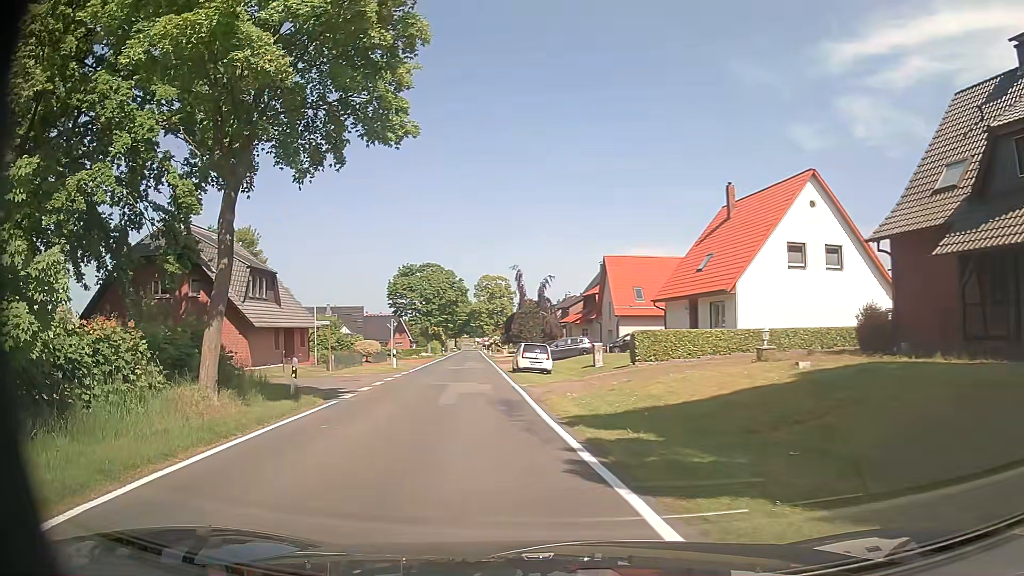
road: tertiary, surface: asphalt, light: Day
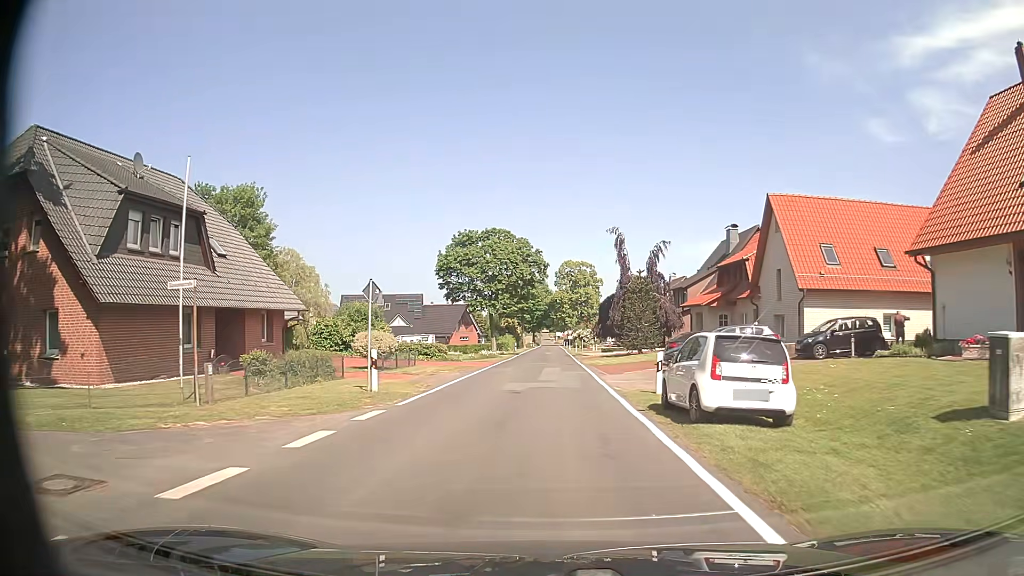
(-2.1, +22.1) m; -6°
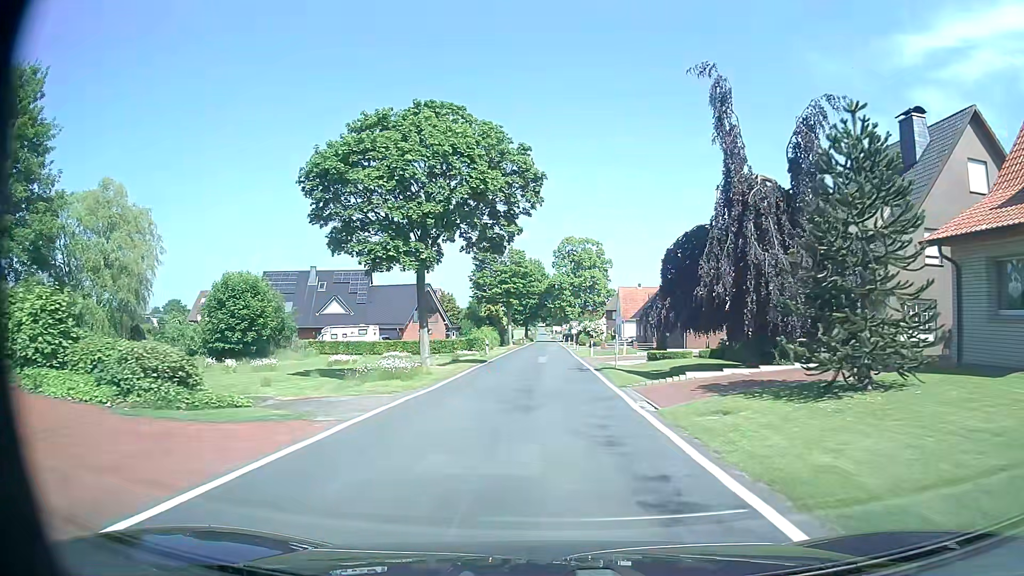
(+0.1, +31.9) m; 0°
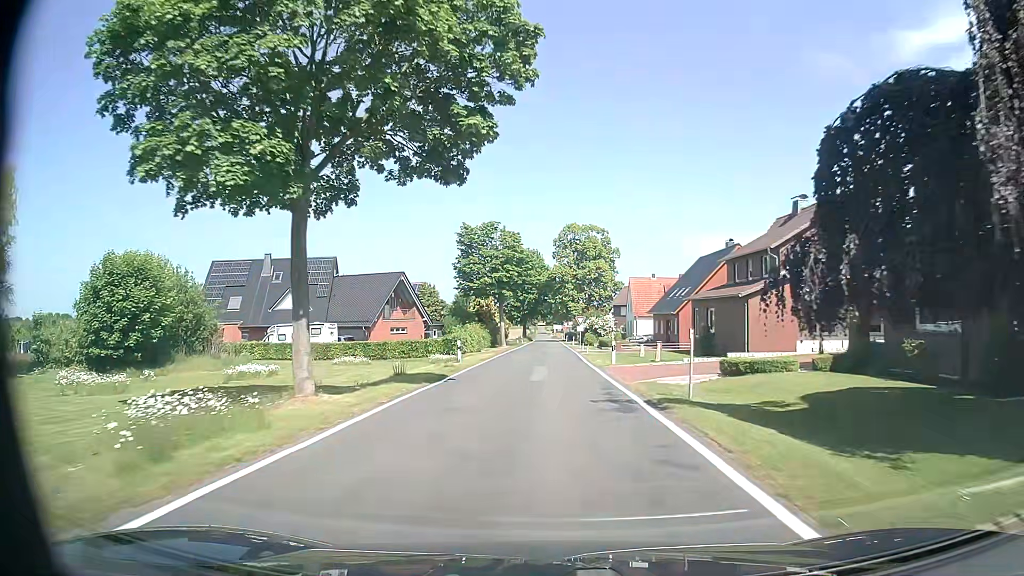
(0.0, +14.1) m; 0°
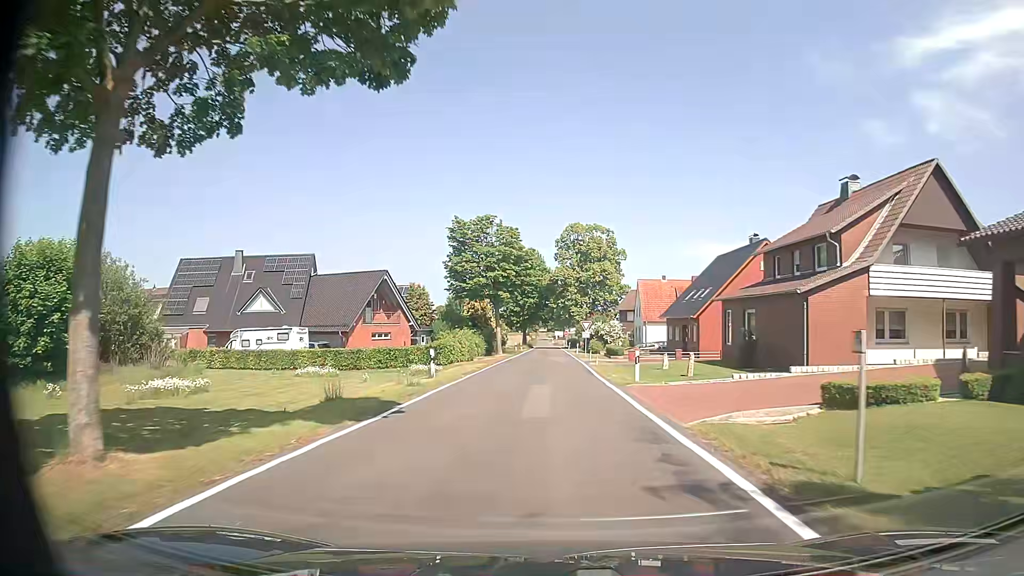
(0.0, +7.3) m; 0°
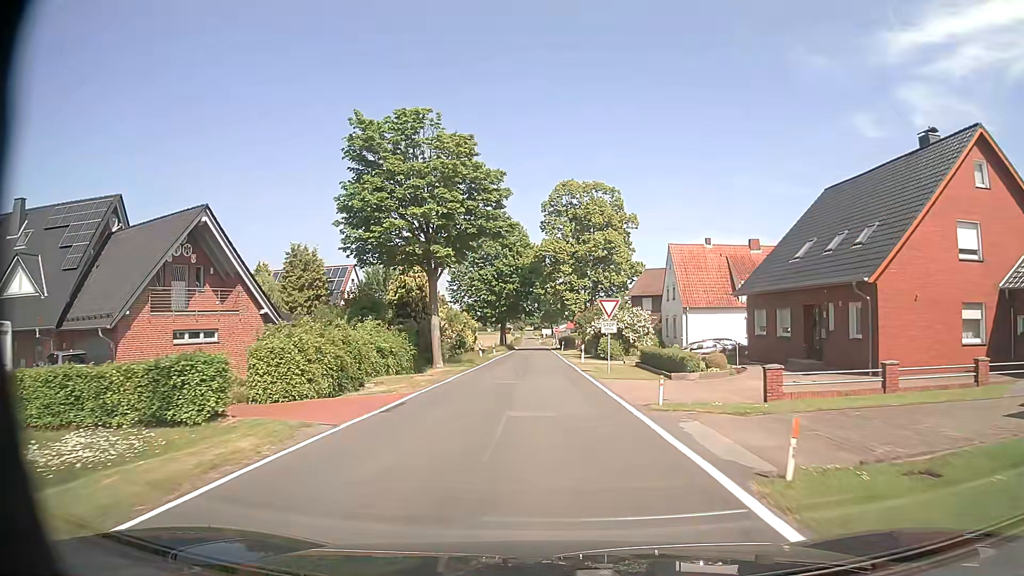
(+0.3, +29.5) m; +1°
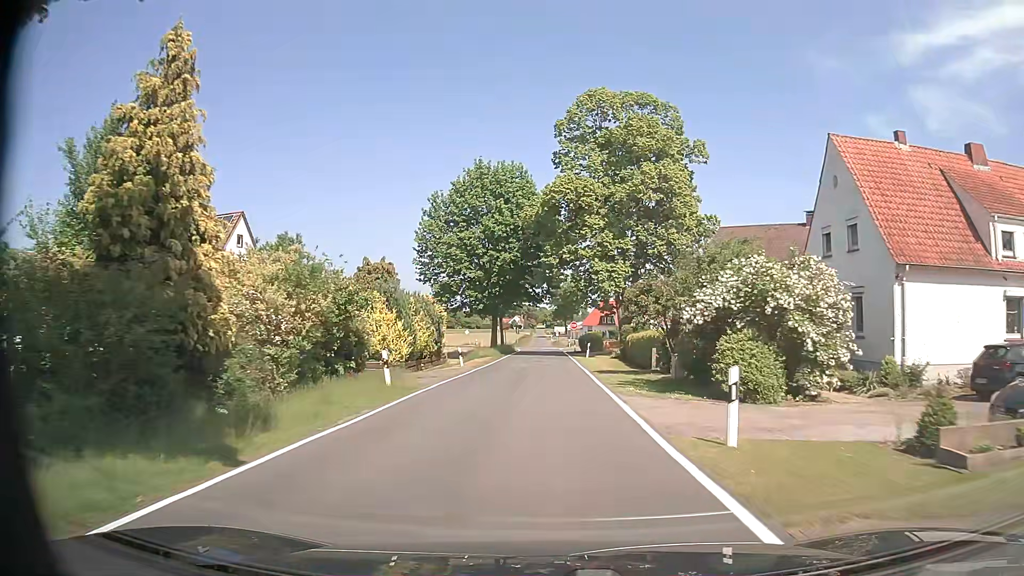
(-0.1, +30.8) m; -1°
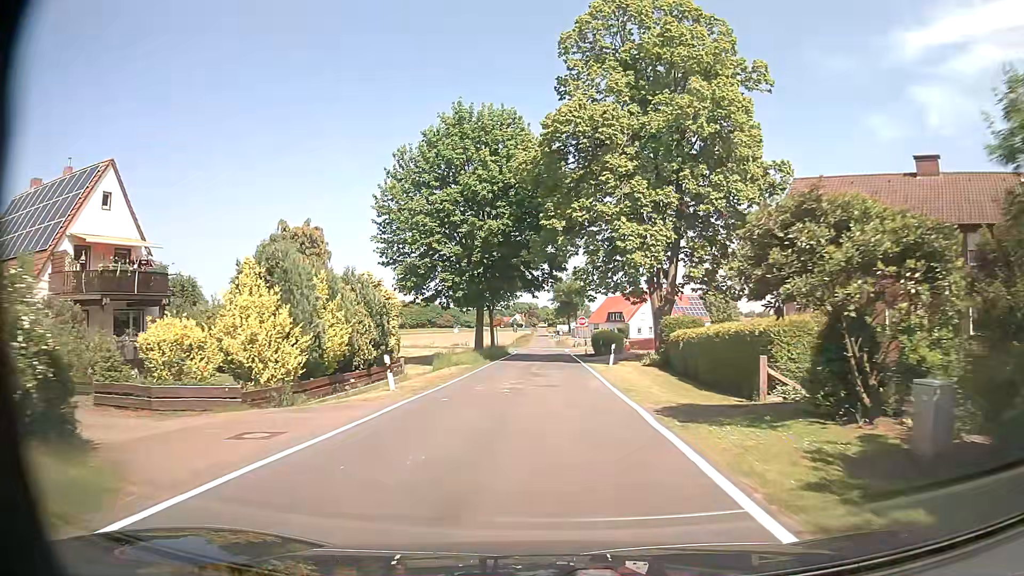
(0.0, +15.5) m; 0°
(0, +10) (0, +20) (0, +30) (0, +40) (0, +50) (0, +60) (+1, +70) (-1, +80) (-7, +88) (-15, +94) m
